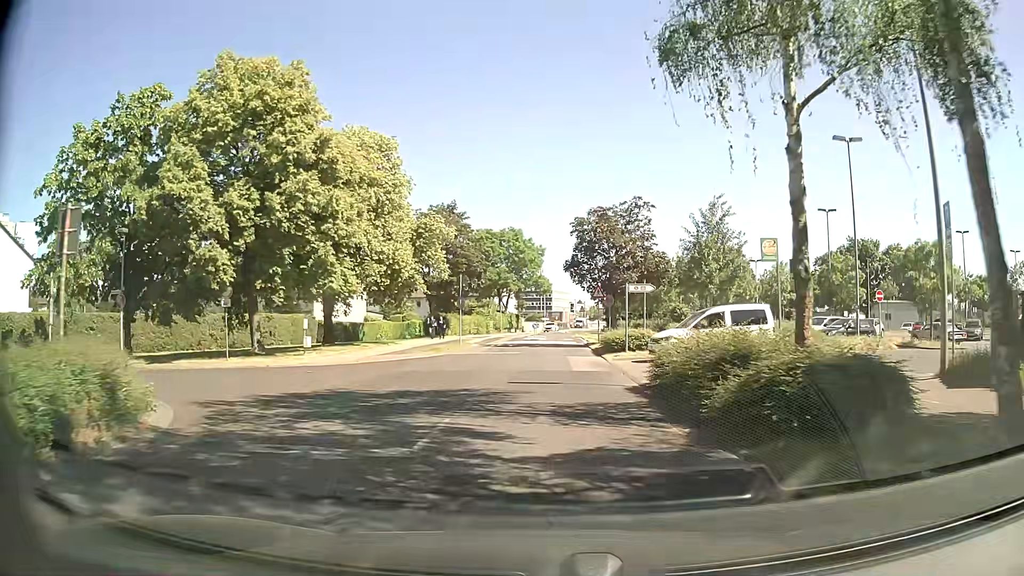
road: residential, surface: asphalt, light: Day
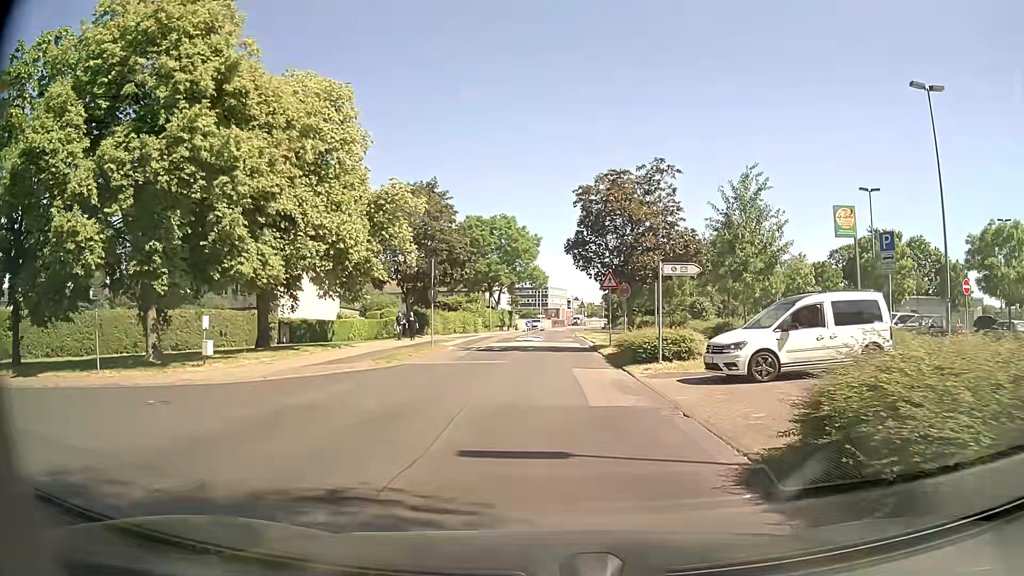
(+0.1, +8.2) m; +1°
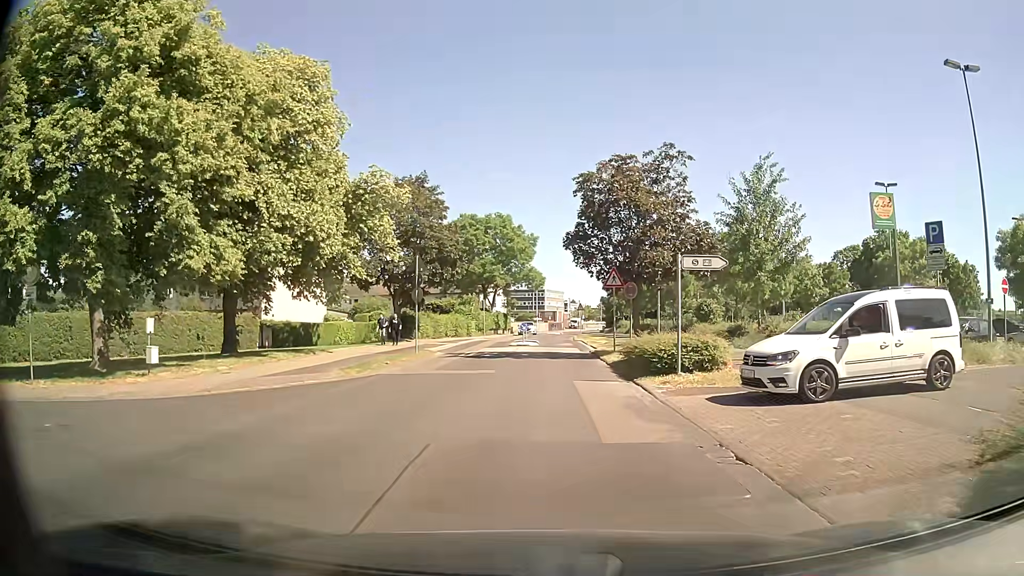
(0.0, +2.8) m; -1°
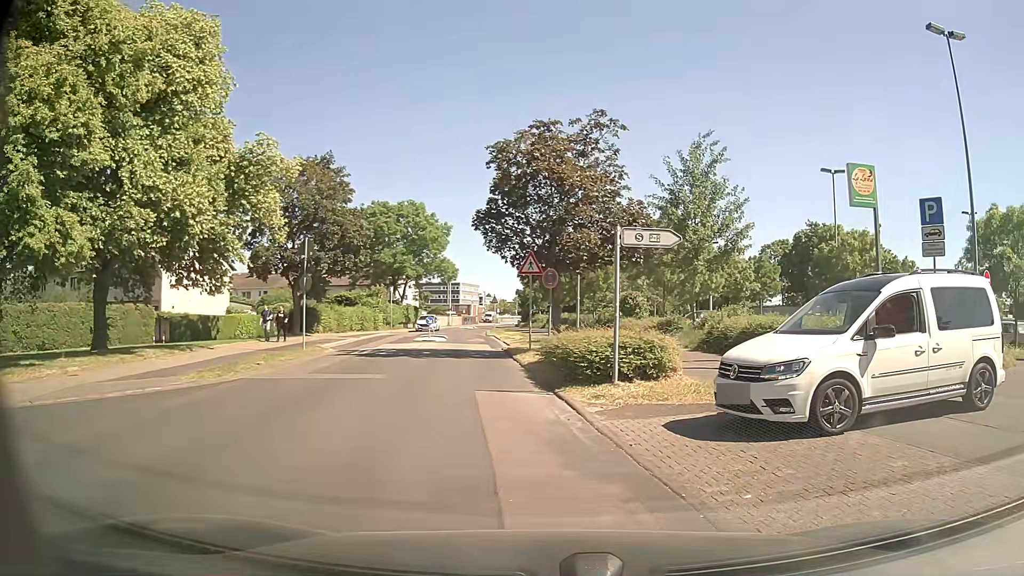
(+0.1, +3.5) m; +8°
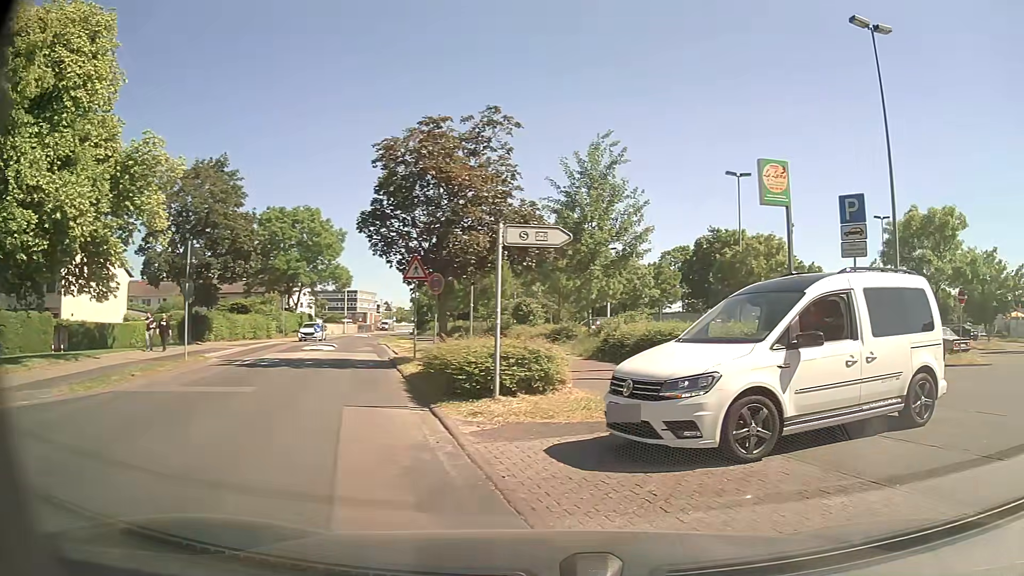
(+0.1, +1.2) m; +7°
